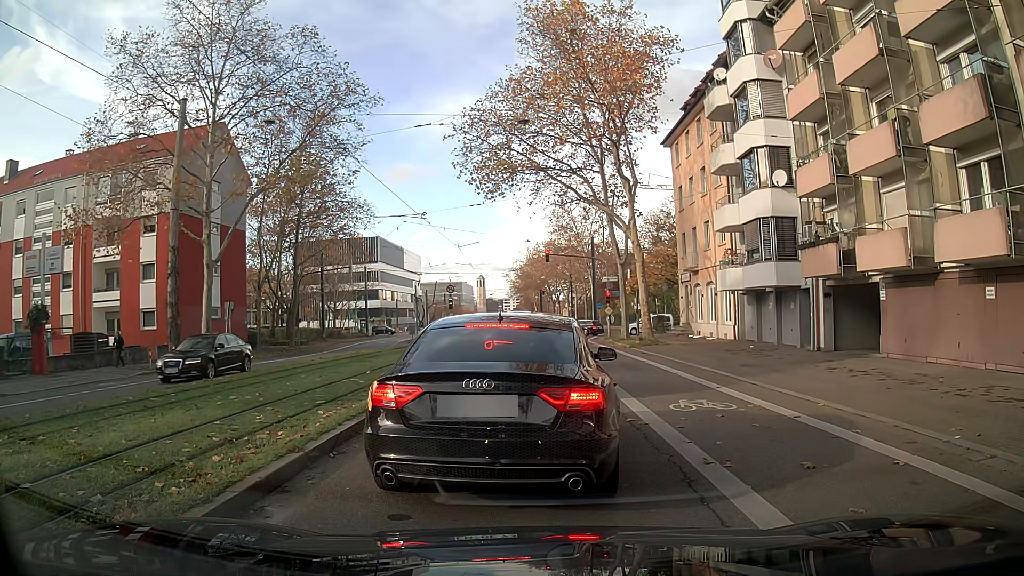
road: secondary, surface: asphalt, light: Day
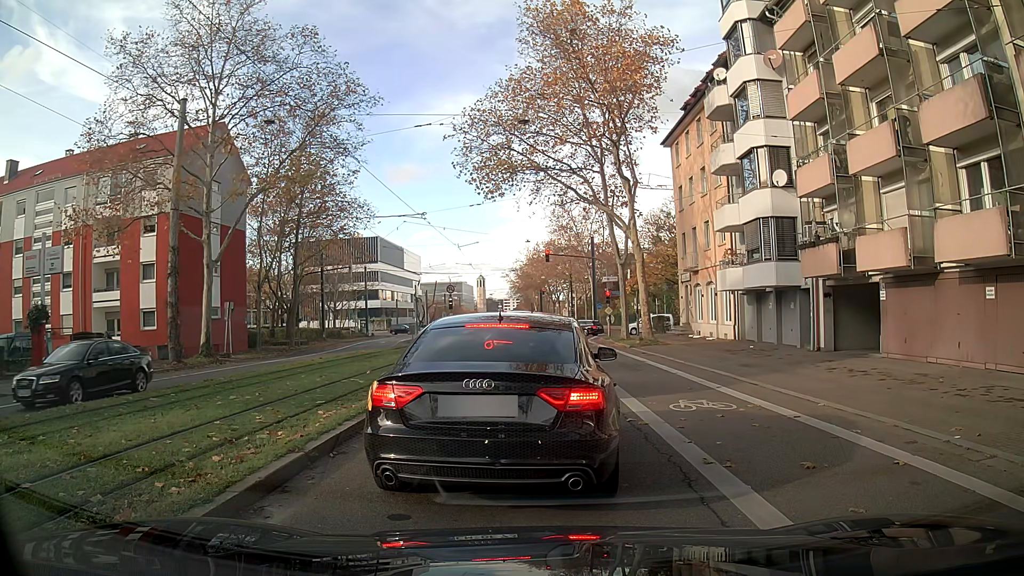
(0.0, 0.0) m; 0°
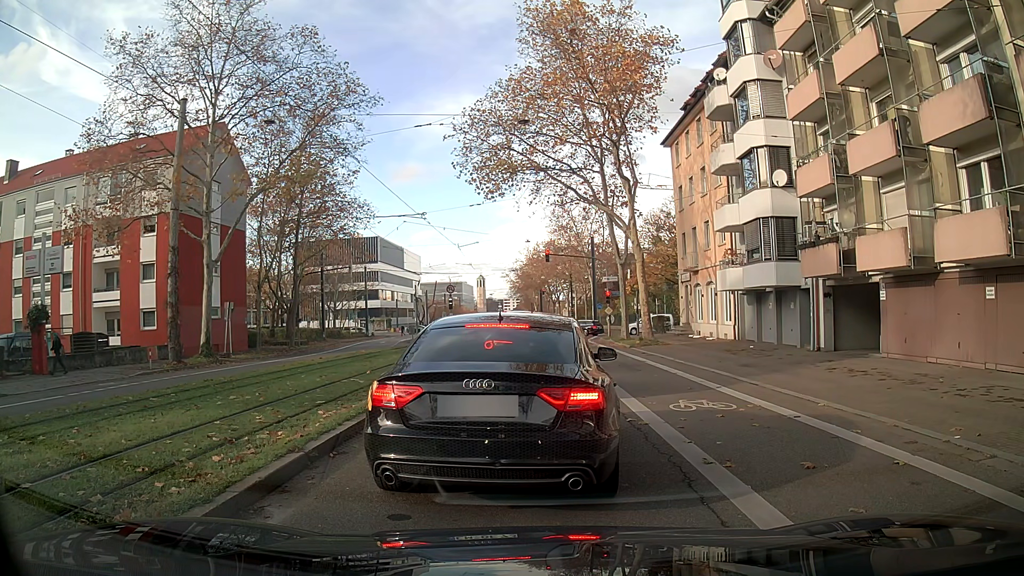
(0.0, 0.0) m; 0°
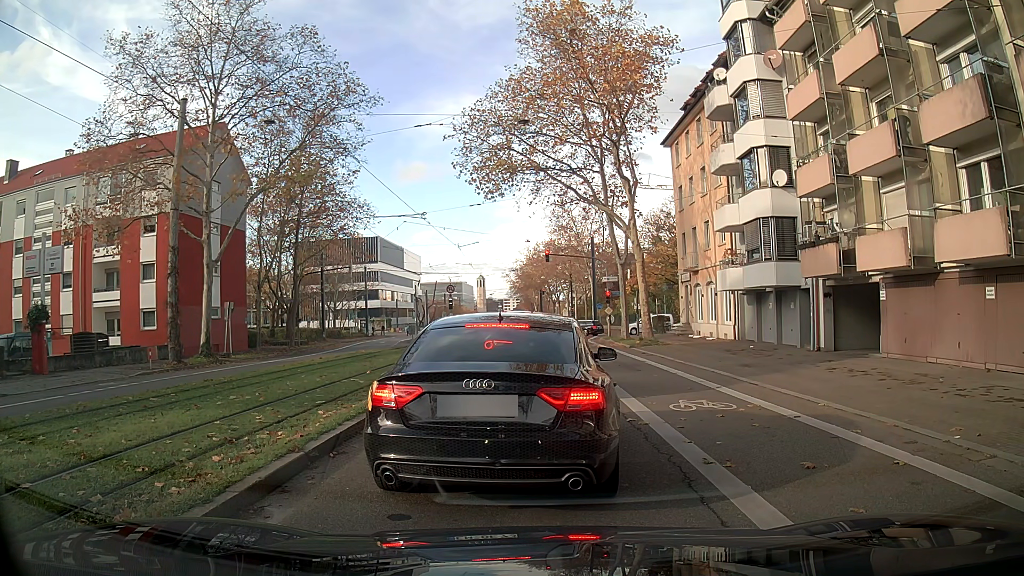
(0.0, 0.0) m; 0°
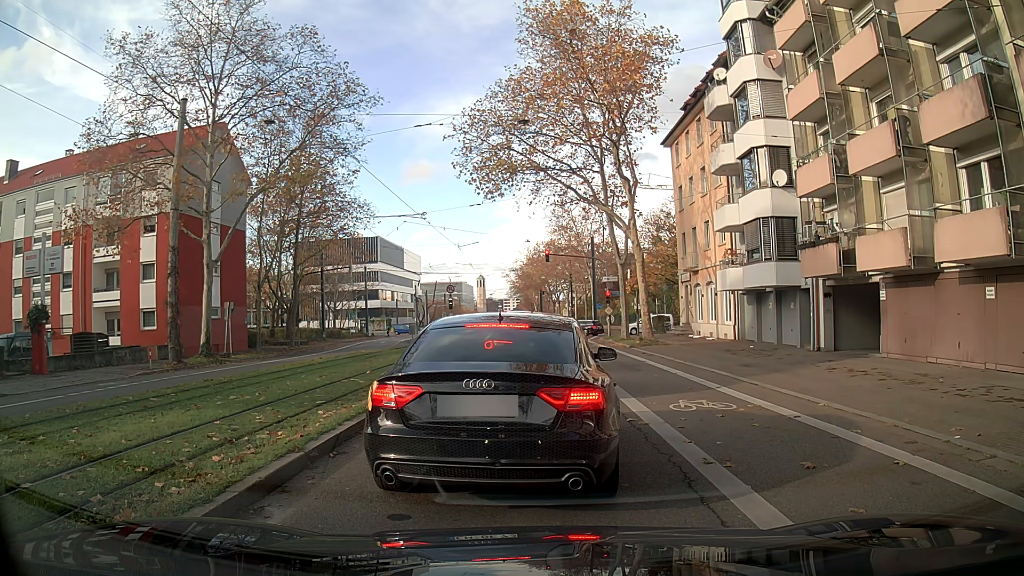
(0.0, 0.0) m; 0°
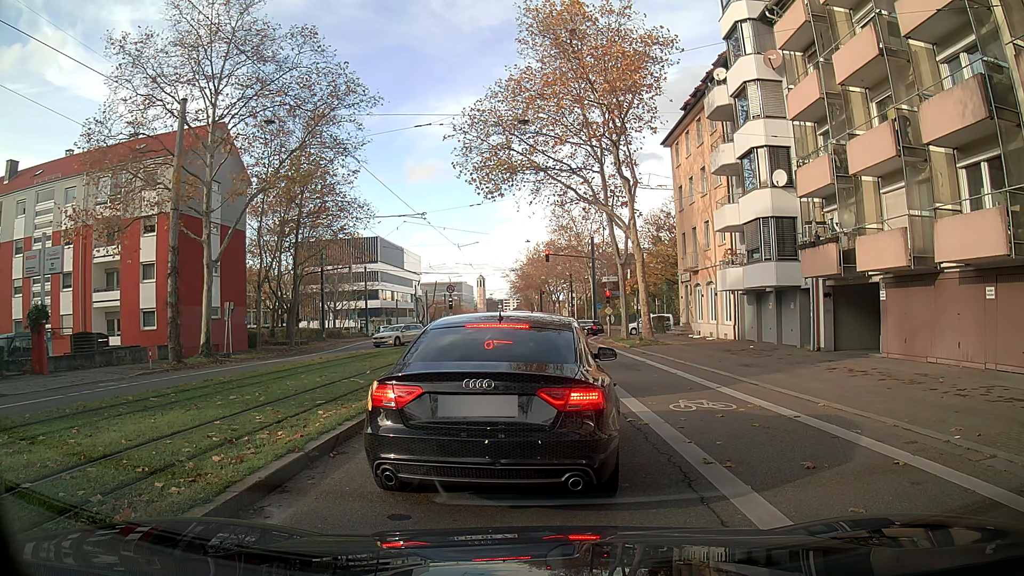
(0.0, 0.0) m; 0°
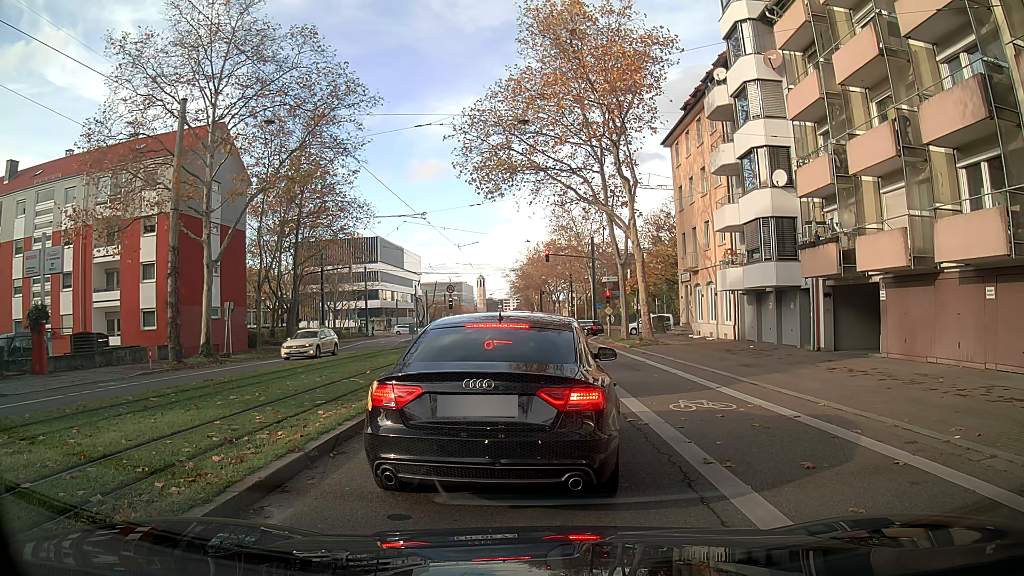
(0.0, 0.0) m; 0°
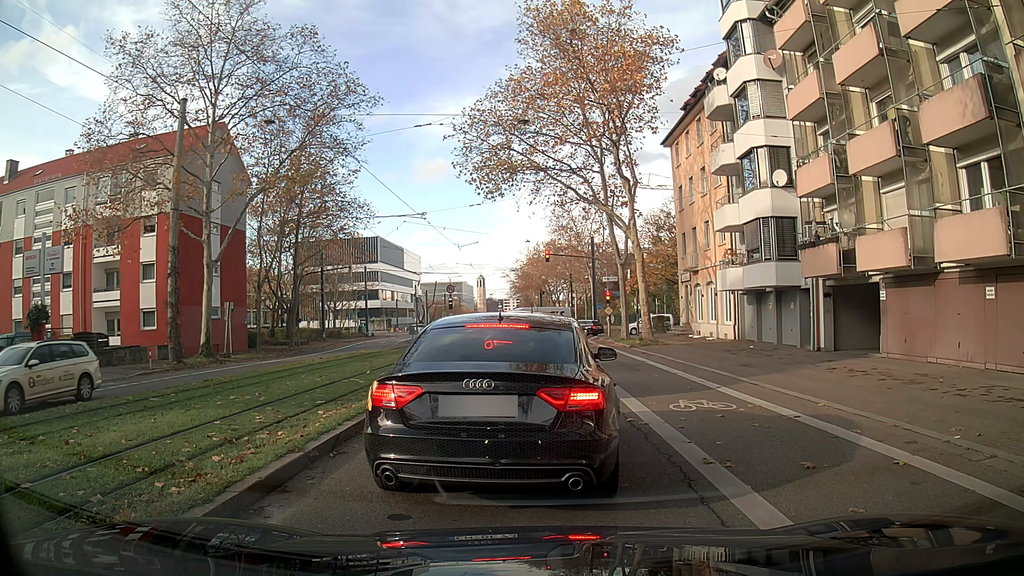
(0.0, 0.0) m; 0°
